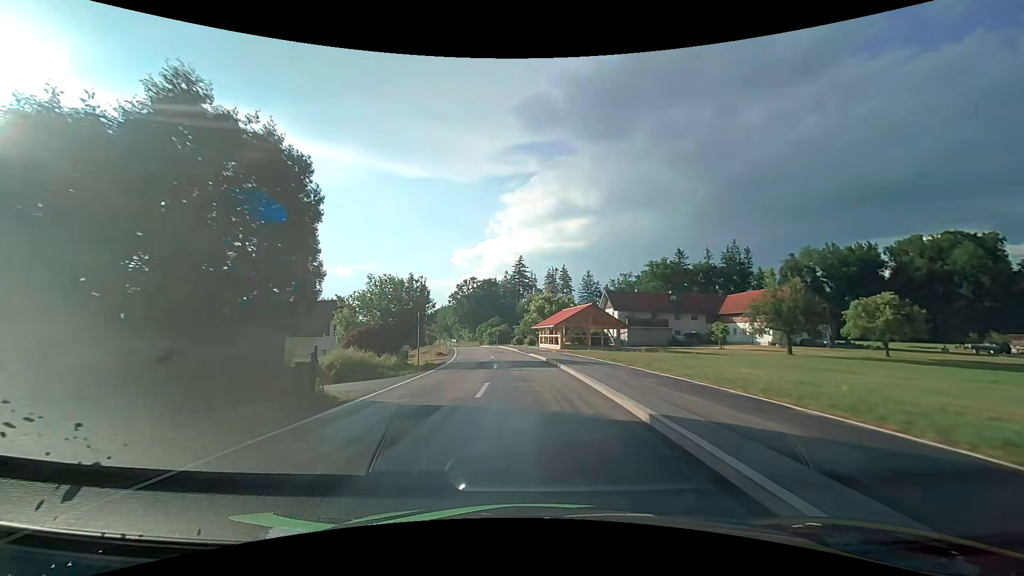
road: tertiary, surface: asphalt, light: Day
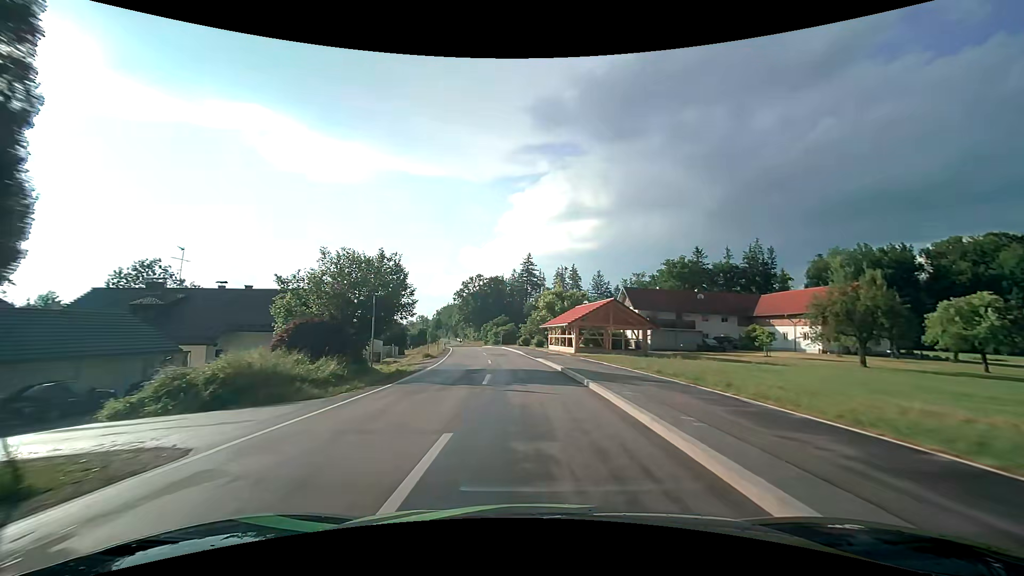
(-0.1, +8.6) m; -1°
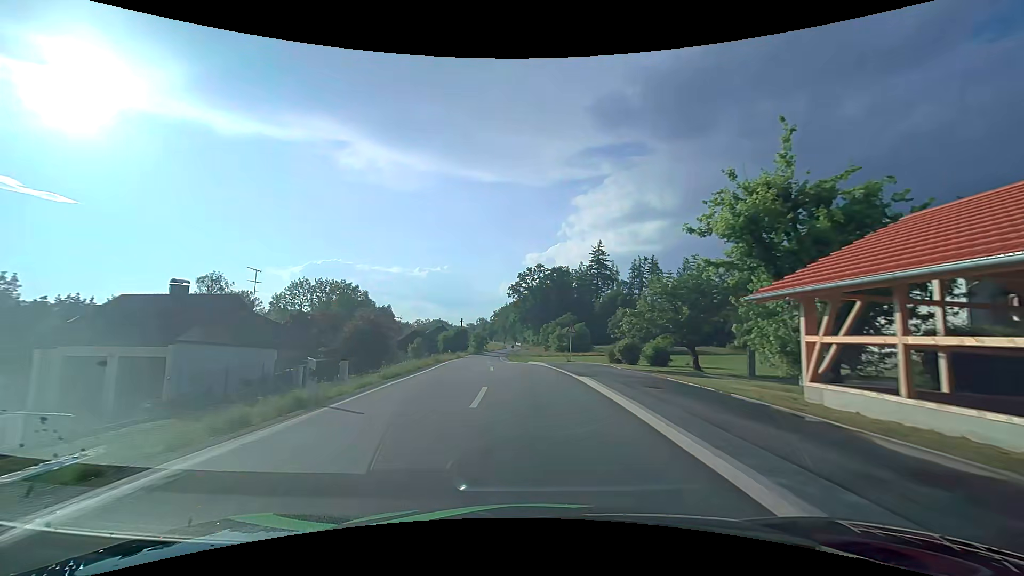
(-2.6, +41.6) m; -7°
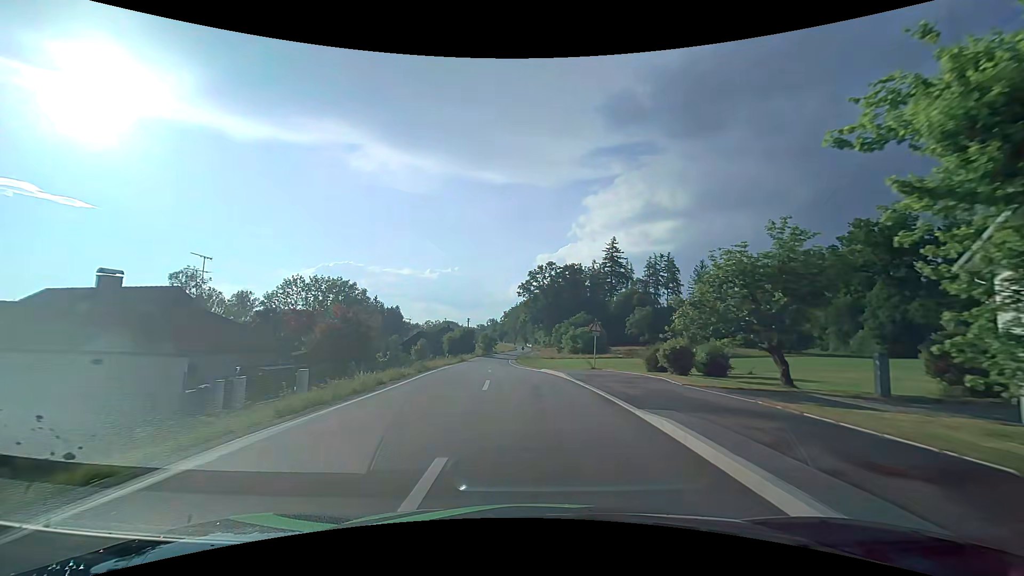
(-0.1, +8.1) m; -1°
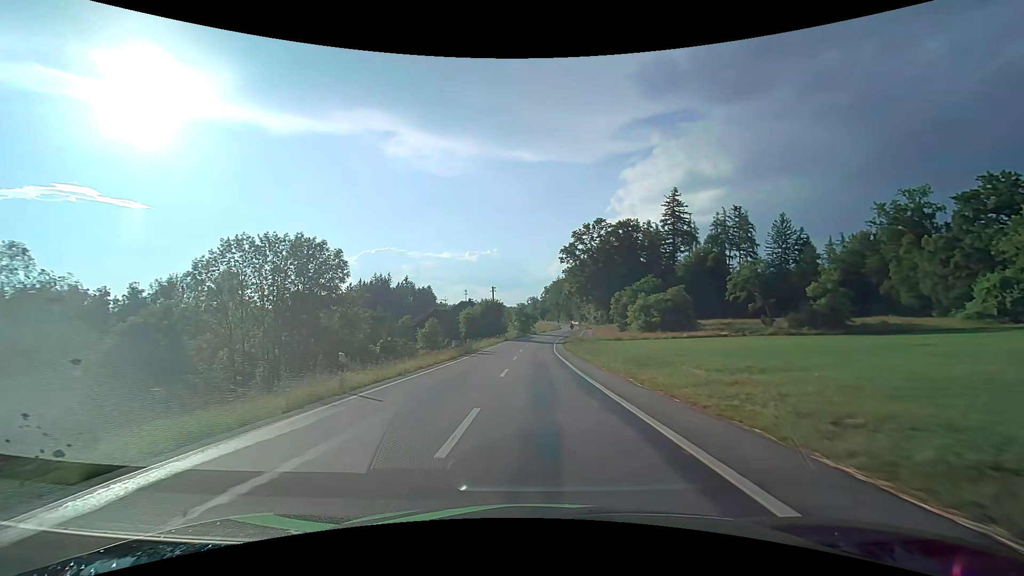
(-1.4, +32.2) m; -4°
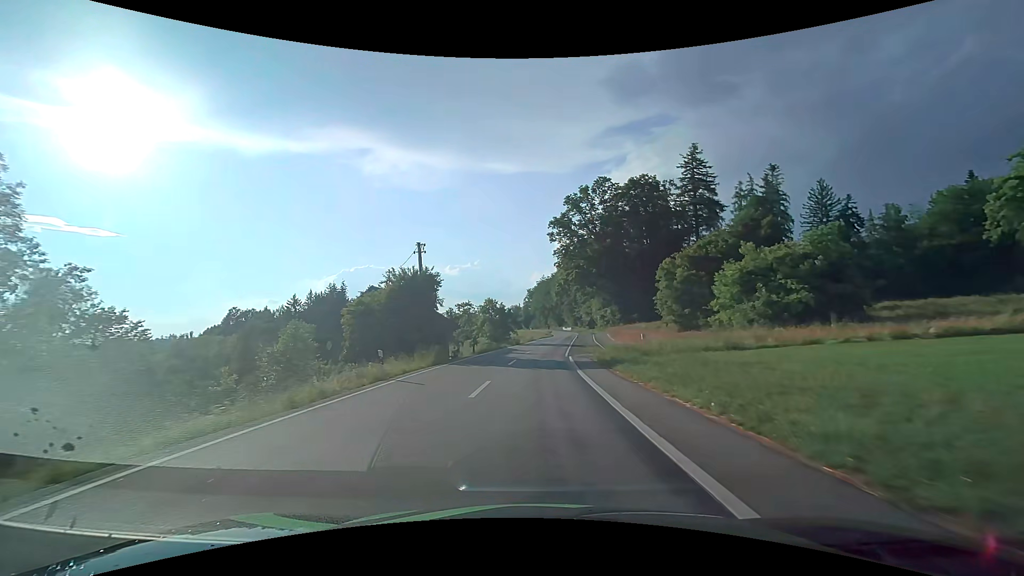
(+0.2, +42.6) m; +1°
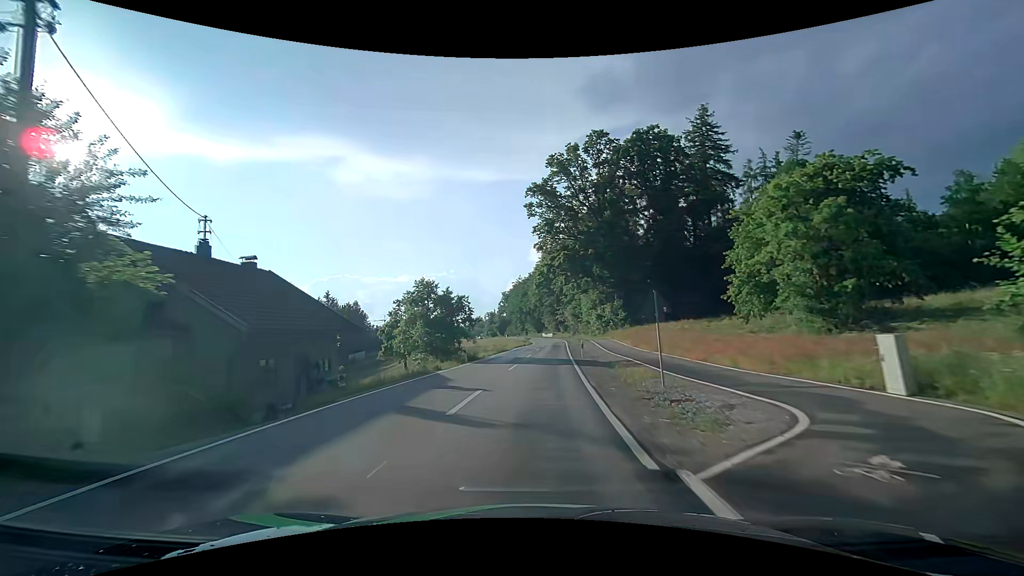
(+0.6, +26.3) m; +3°
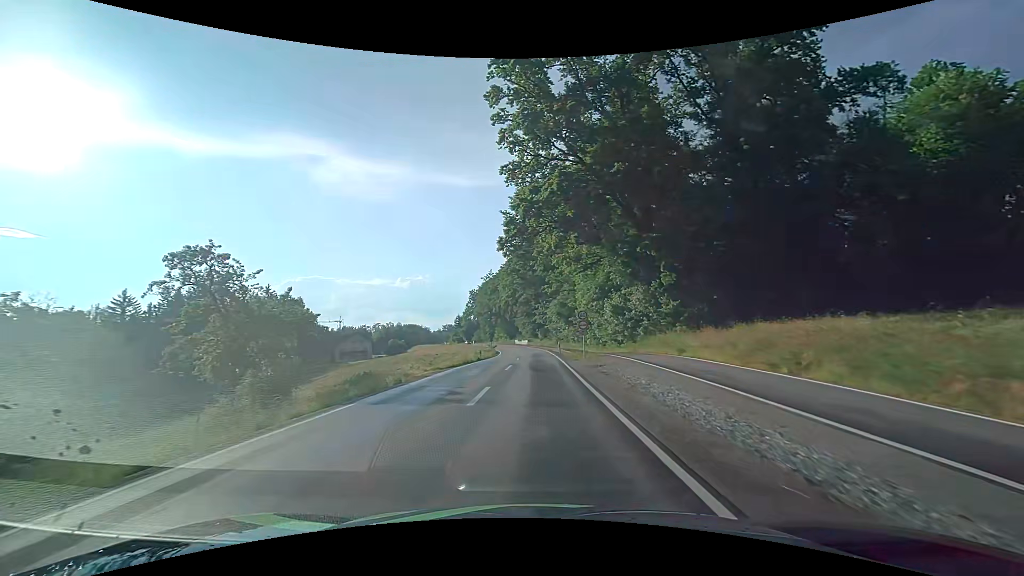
(+0.9, +34.7) m; +3°
(0, +10) (0, +20) (0, +30) (0, +40) (0, +50) (0, +60) (0, +70) (-1, +80) (-2, +90) (-3, +100) m
